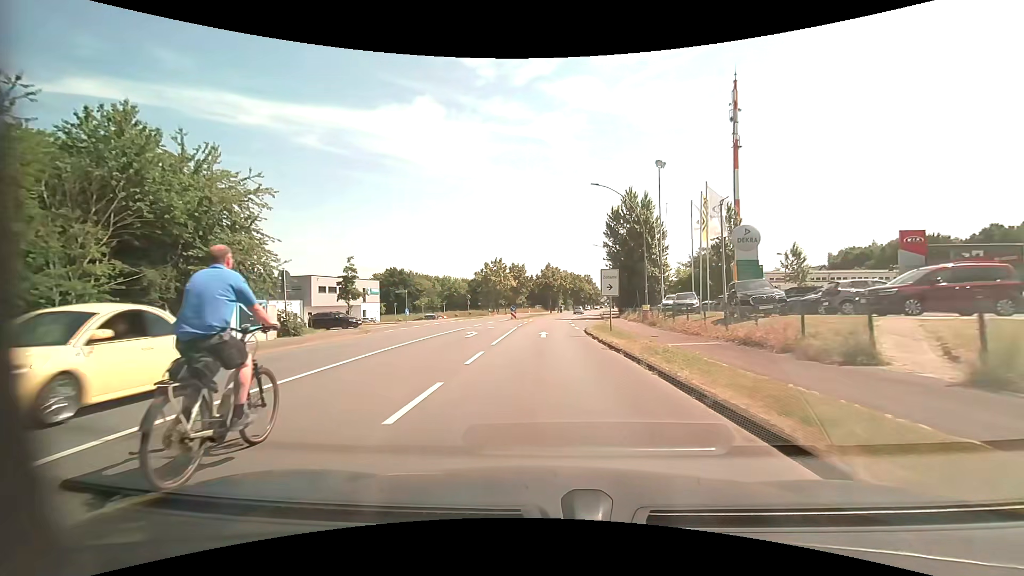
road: primary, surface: asphalt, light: Day
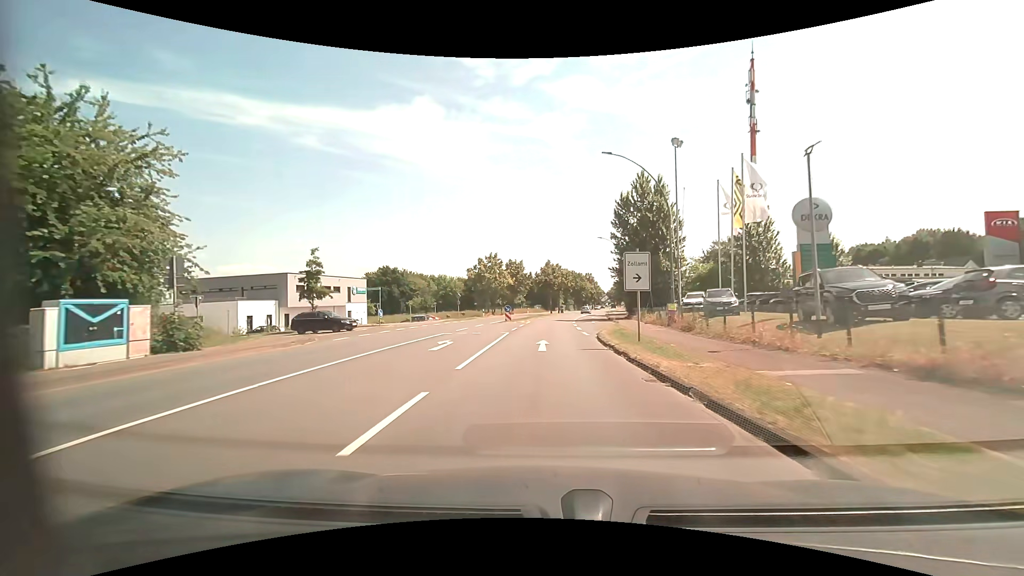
(0.0, +7.1) m; 0°
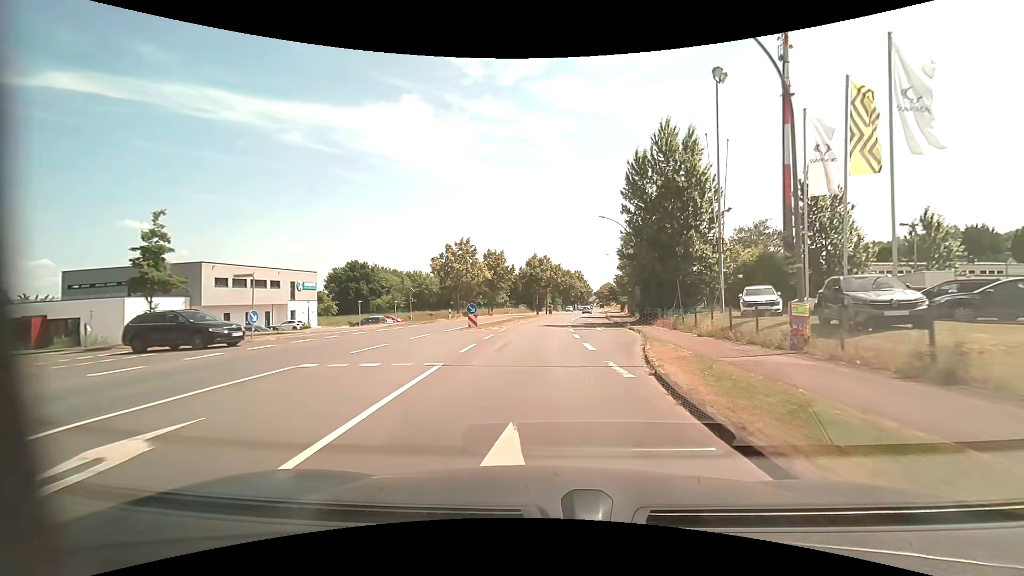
(+0.1, +14.7) m; +1°
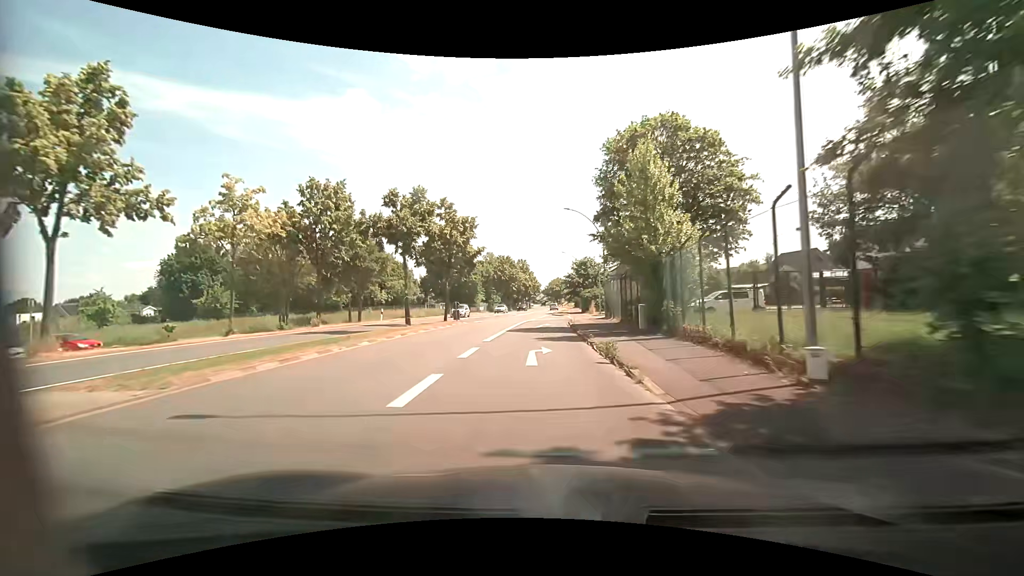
(+3.6, +39.3) m; +6°
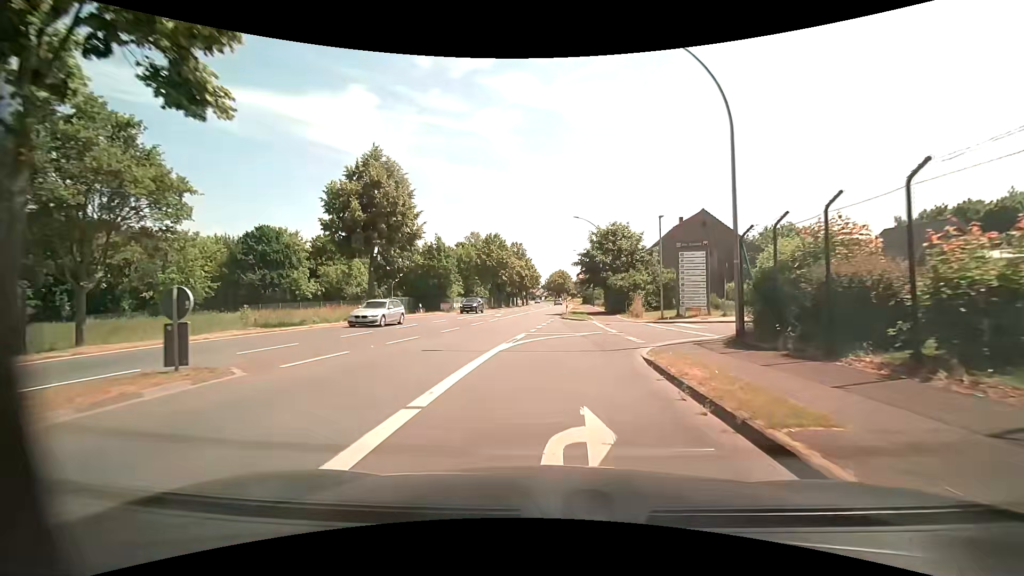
(-0.2, +29.1) m; 0°
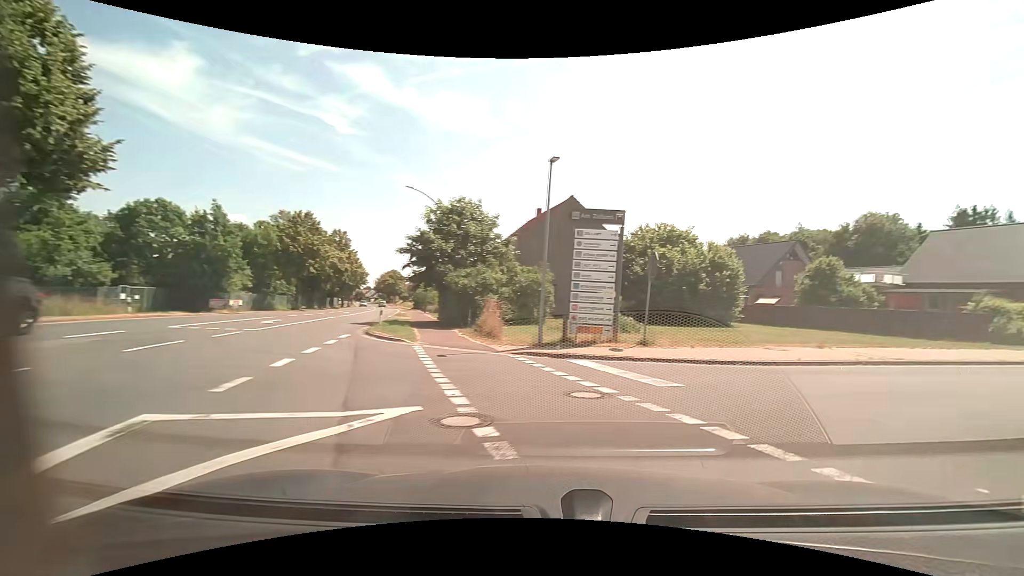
(+0.9, +13.8) m; +16°
